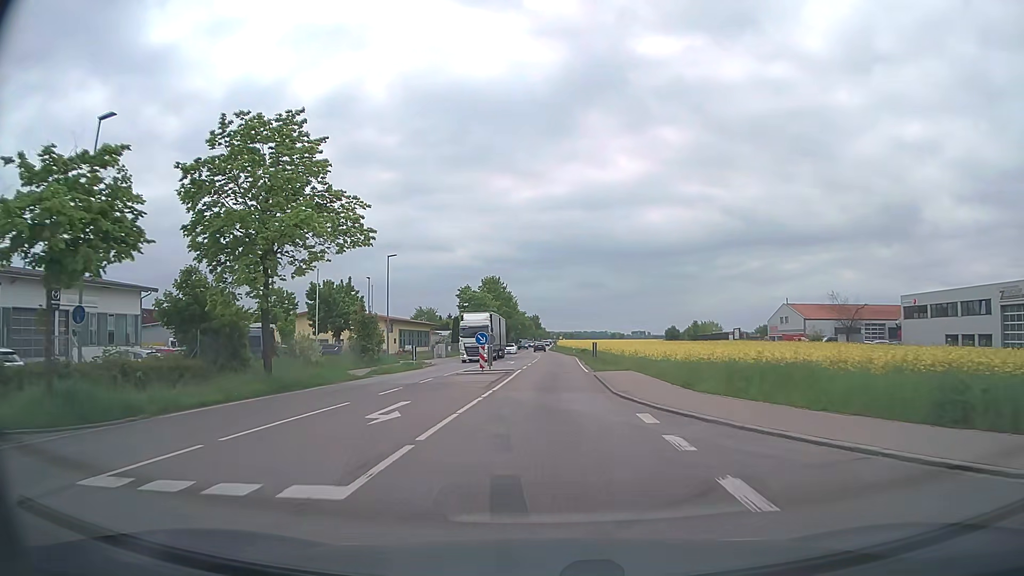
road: secondary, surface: asphalt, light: Day
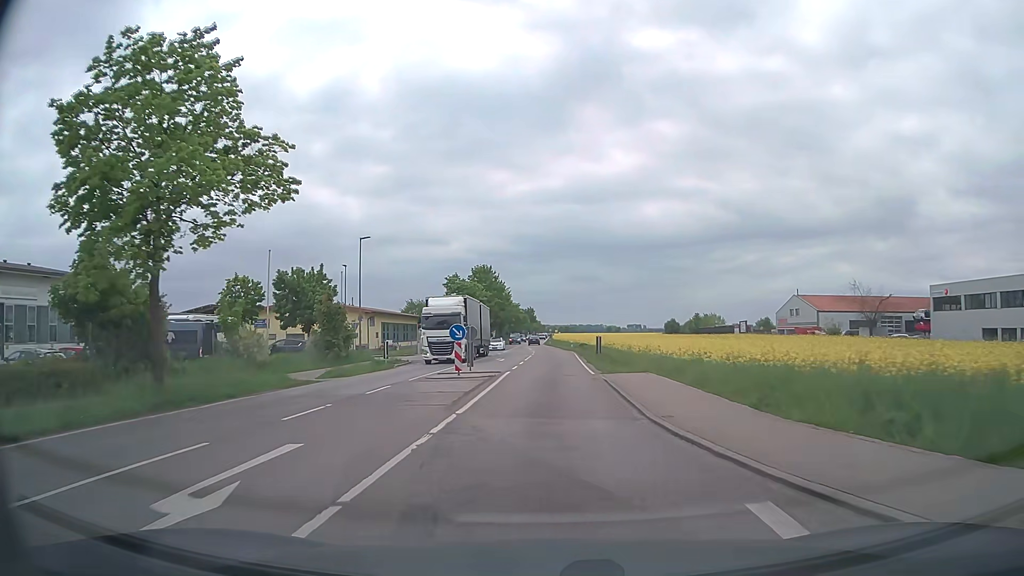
(0.0, +7.2) m; 0°
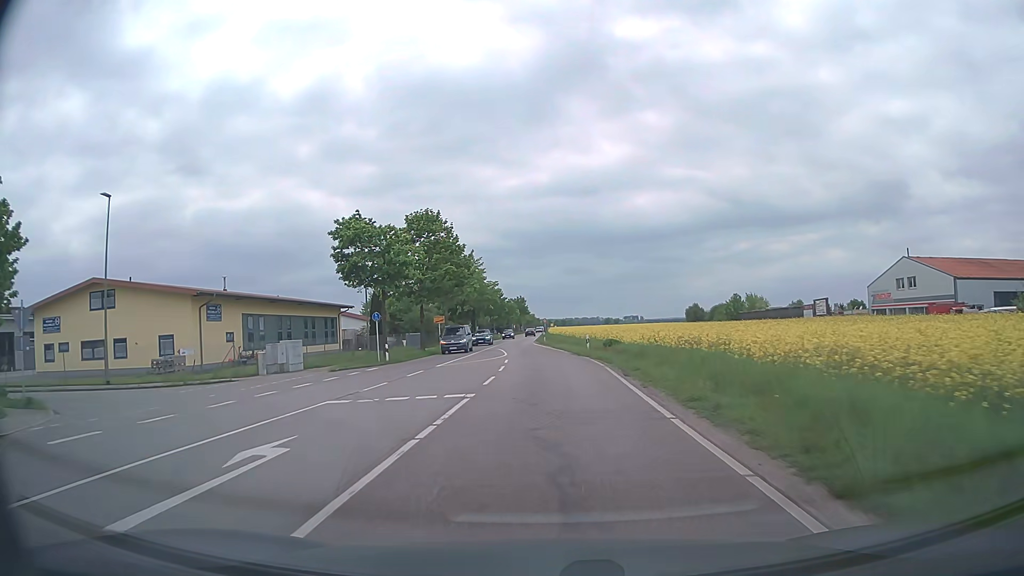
(+0.4, +37.9) m; +1°
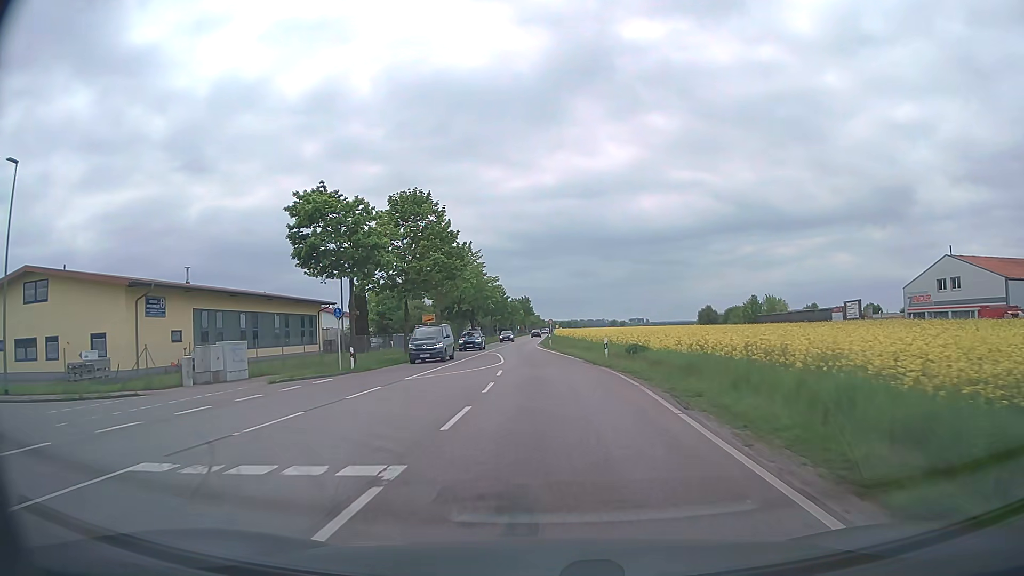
(-0.1, +7.8) m; -1°
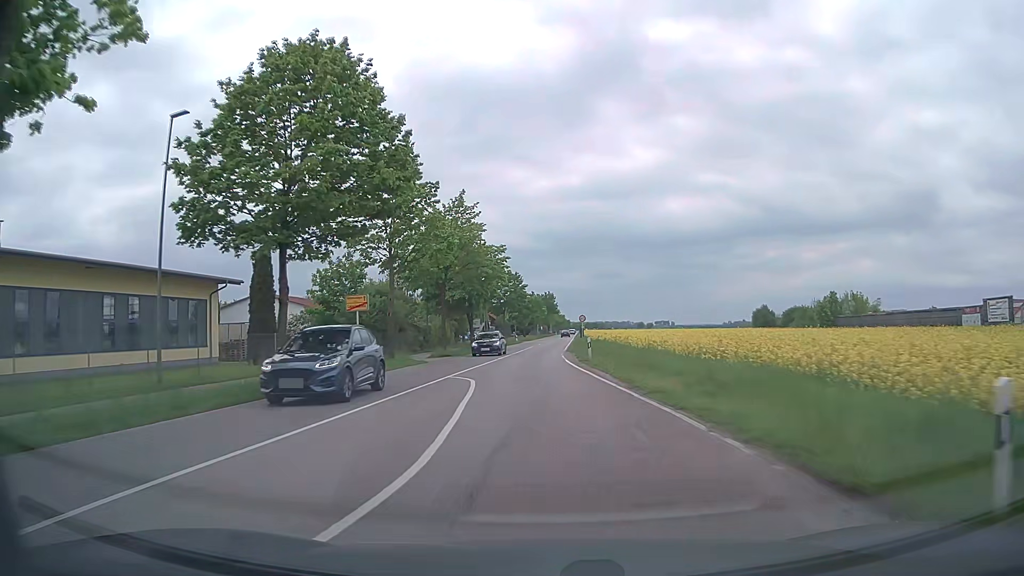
(-0.4, +24.5) m; -2°
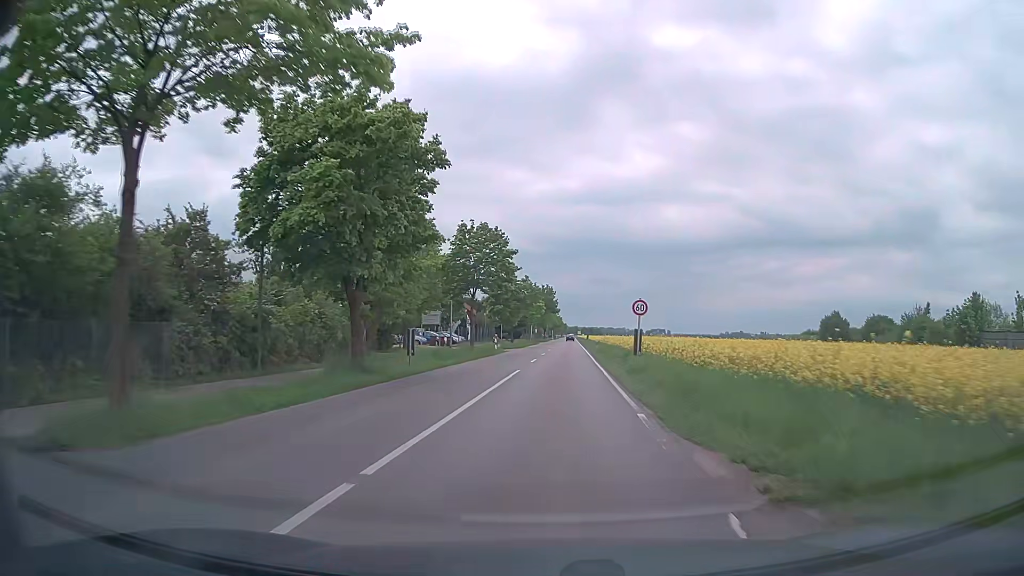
(-0.4, +35.2) m; +1°
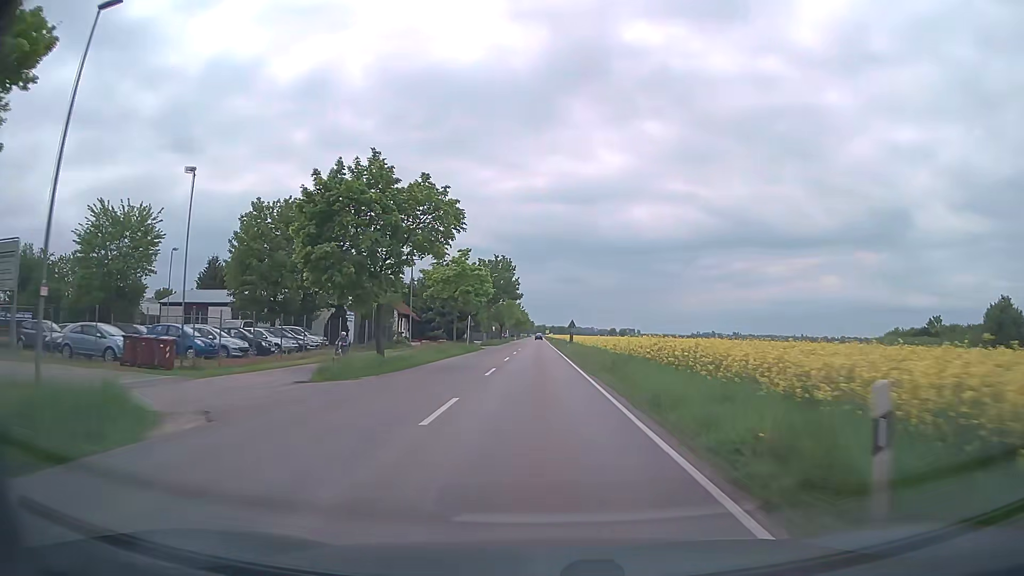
(+1.6, +47.6) m; +3°
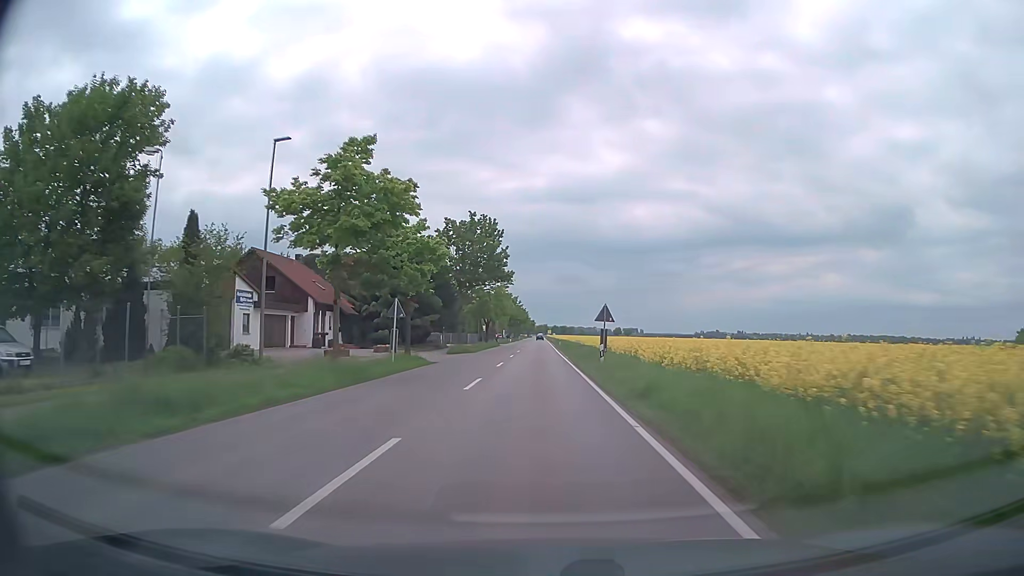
(-0.1, +29.4) m; 0°
(0, +10) (0, +20) (0, +30) (0, +40) (0, +50) (-1, +60) (-1, +70) (-1, +80) (-1, +90) (-1, +100) m
